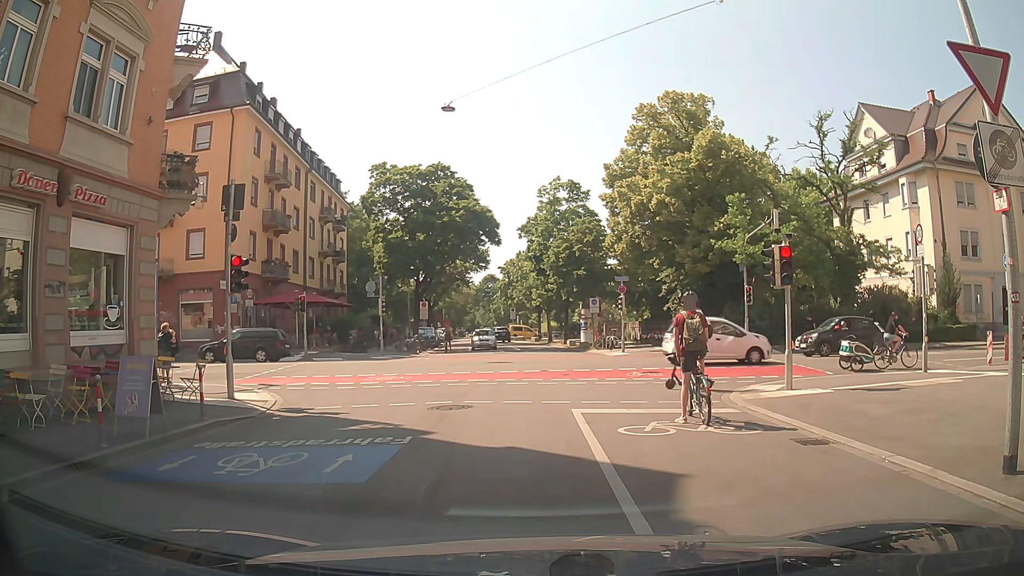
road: residential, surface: asphalt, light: Day
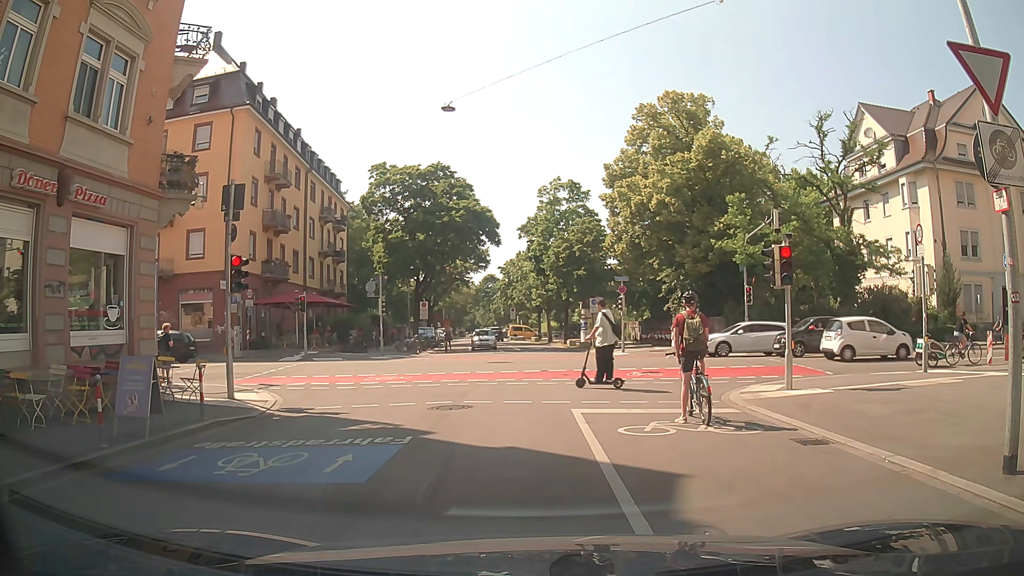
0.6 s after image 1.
(0.0, 0.0) m; 0°
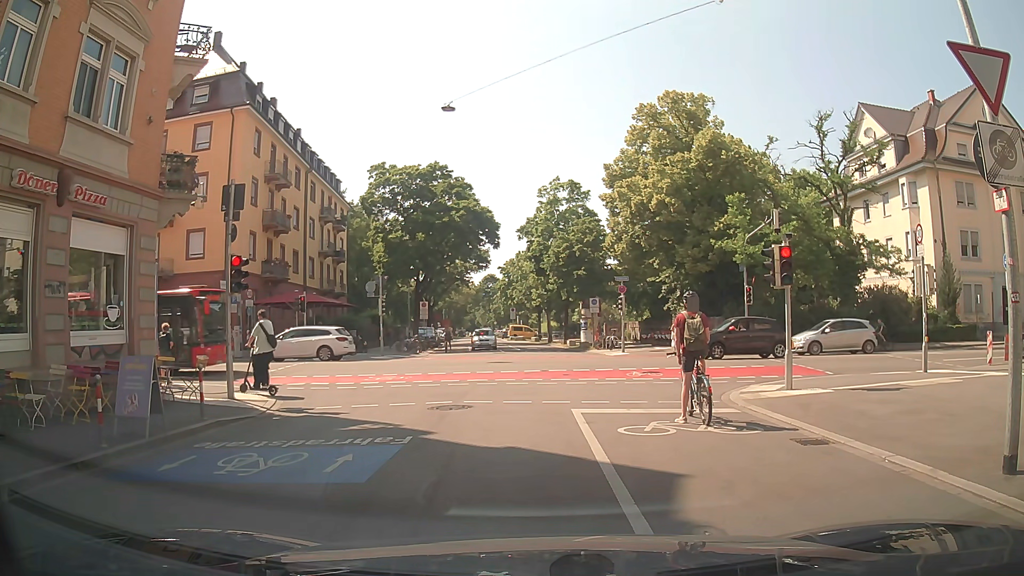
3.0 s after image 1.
(0.0, 0.0) m; 0°
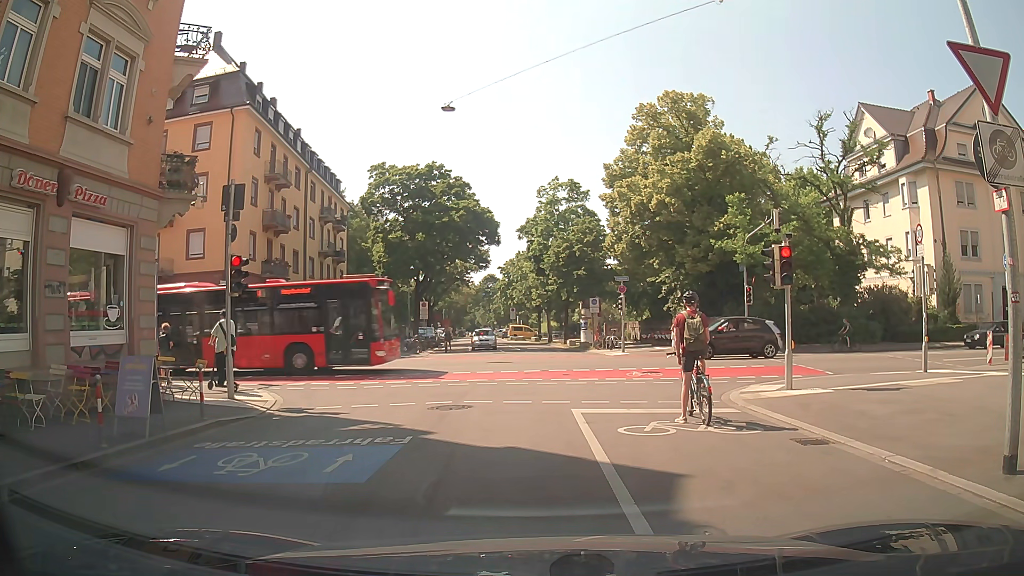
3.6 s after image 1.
(0.0, 0.0) m; 0°
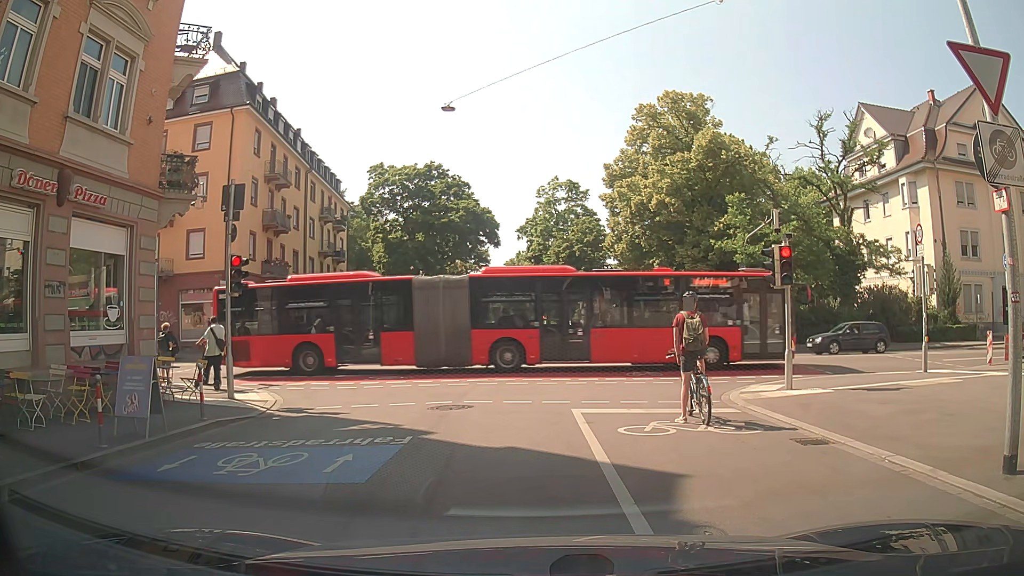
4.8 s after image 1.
(0.0, 0.0) m; 0°
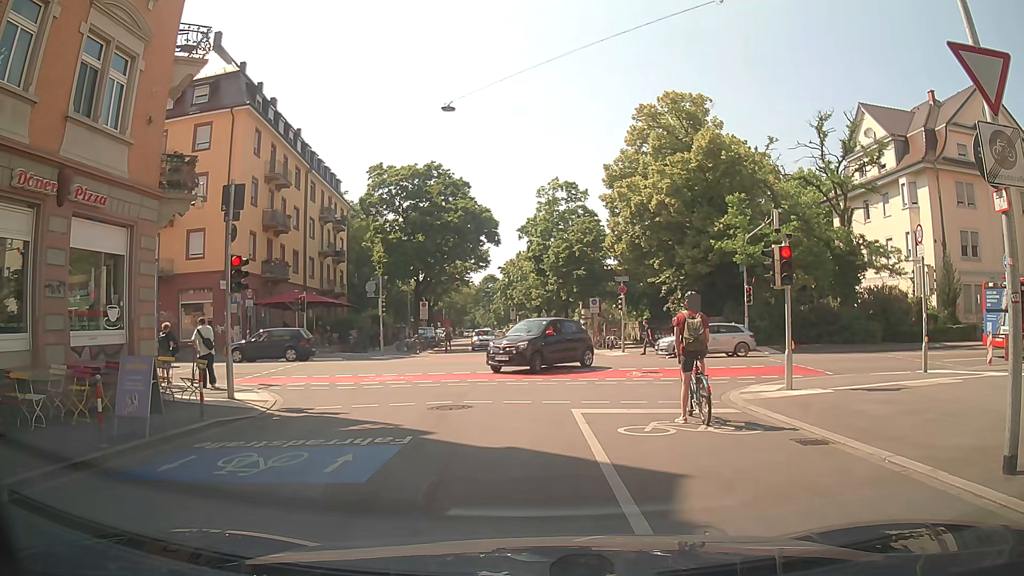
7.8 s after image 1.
(0.0, 0.0) m; 0°
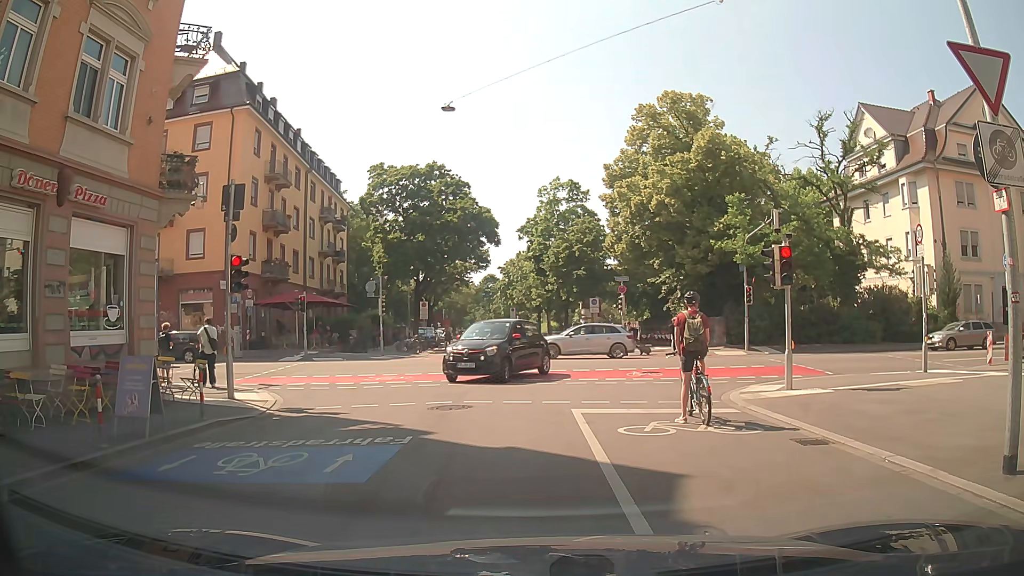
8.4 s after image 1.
(0.0, 0.0) m; 0°
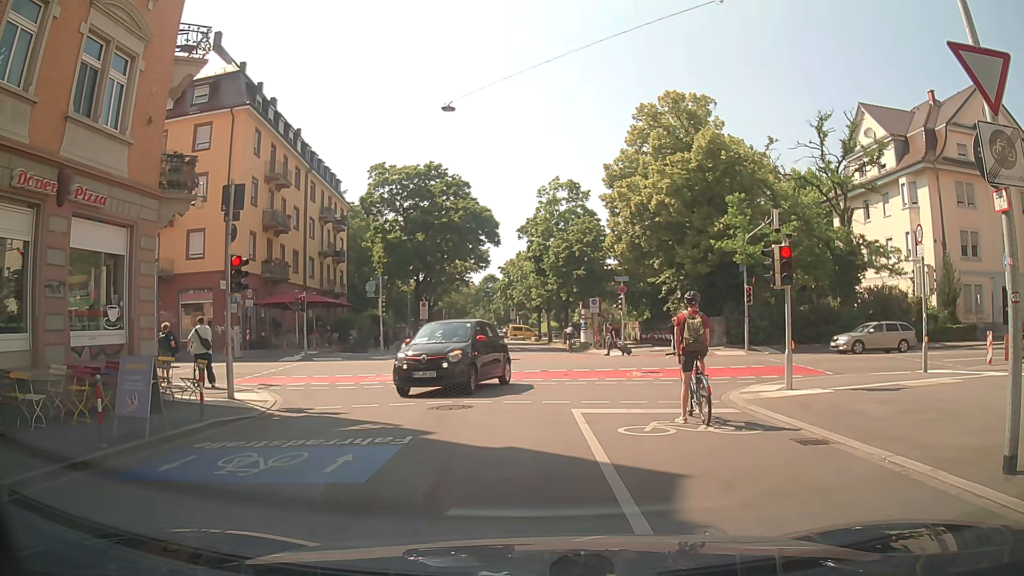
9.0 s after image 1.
(0.0, 0.0) m; 0°
